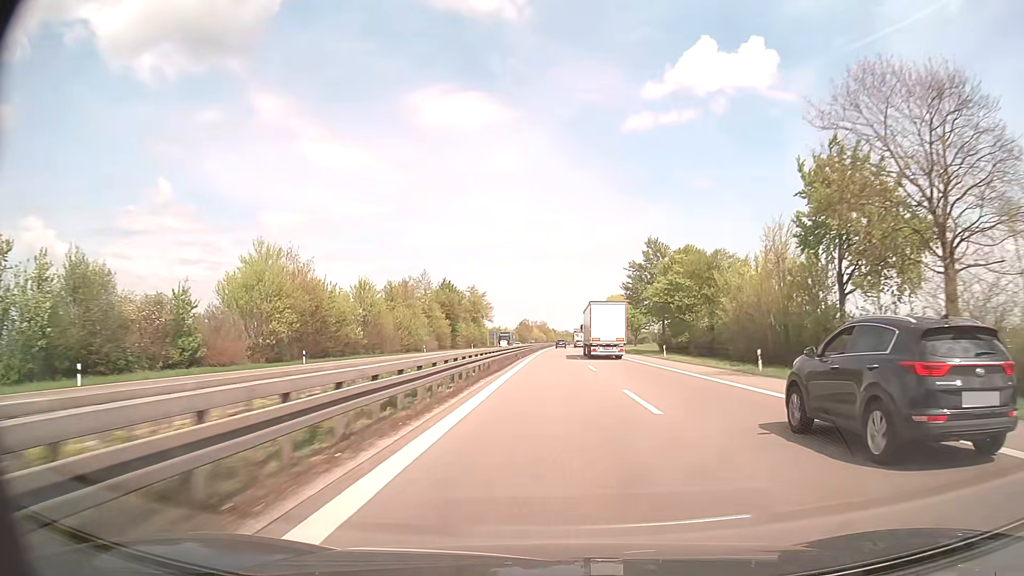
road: trunk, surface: asphalt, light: Day
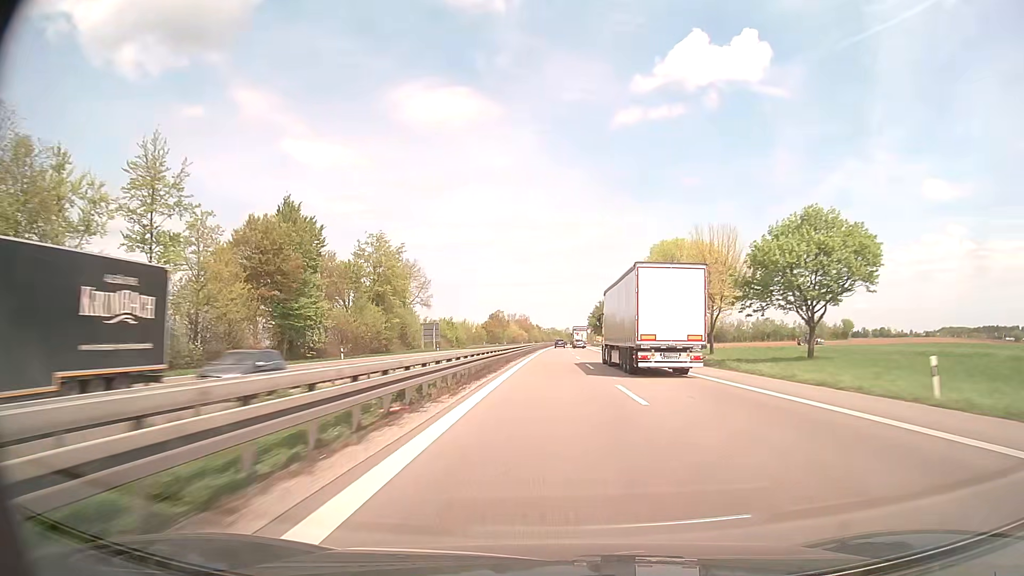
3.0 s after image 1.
(+1.0, +89.4) m; +1°
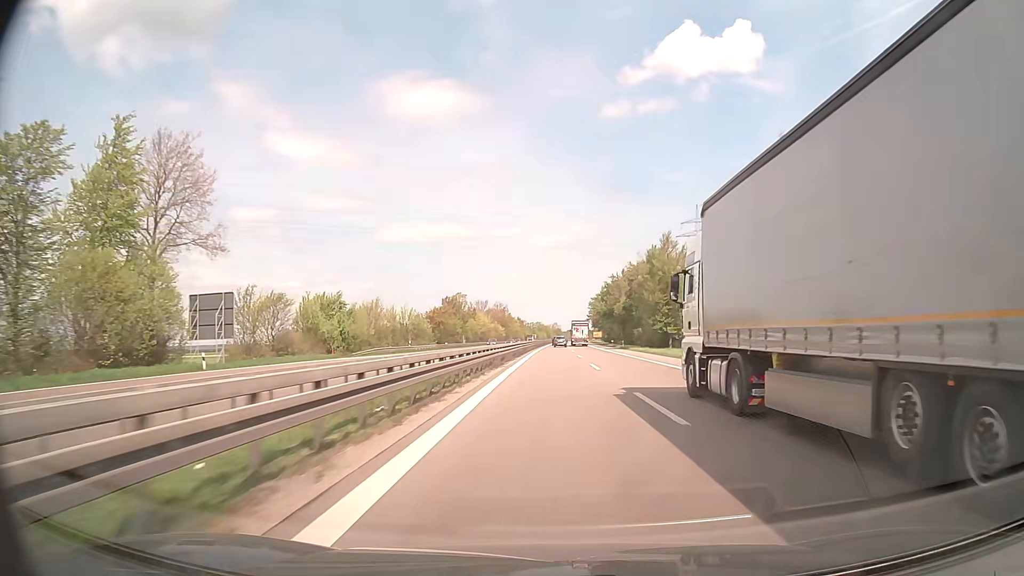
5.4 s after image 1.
(+0.6, +76.4) m; +1°
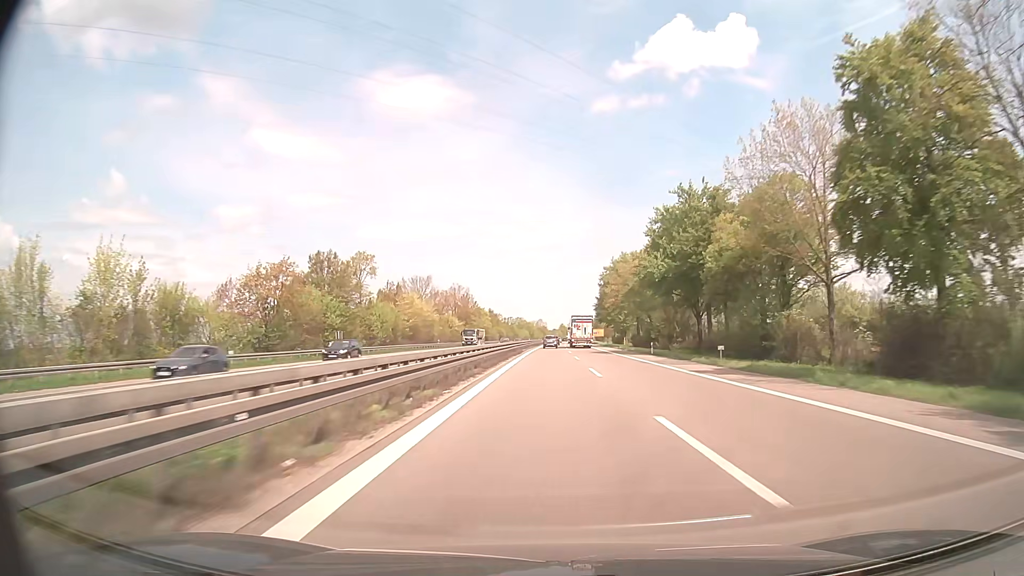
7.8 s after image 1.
(+0.8, +77.3) m; +1°
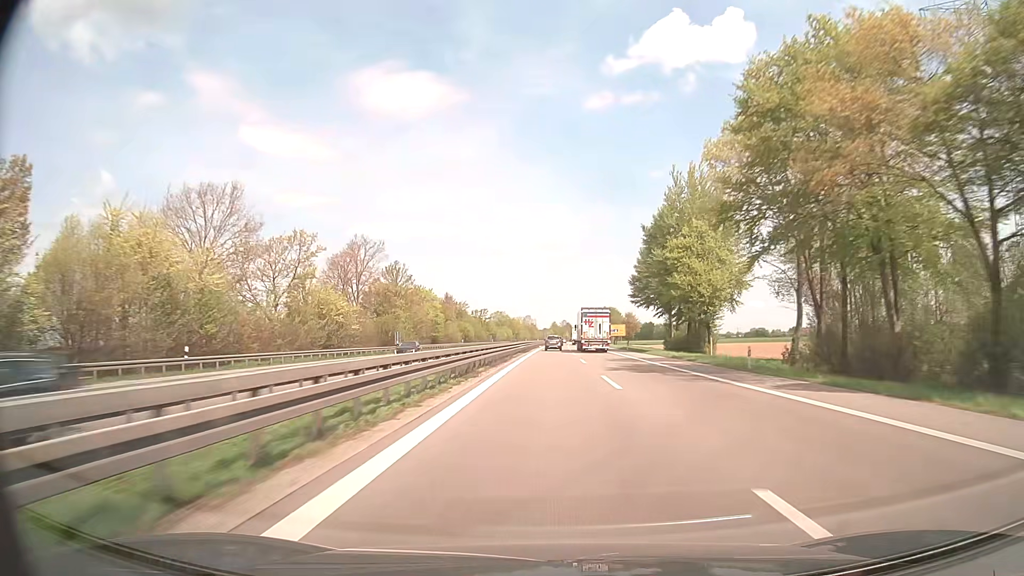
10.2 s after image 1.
(+0.6, +78.0) m; +1°
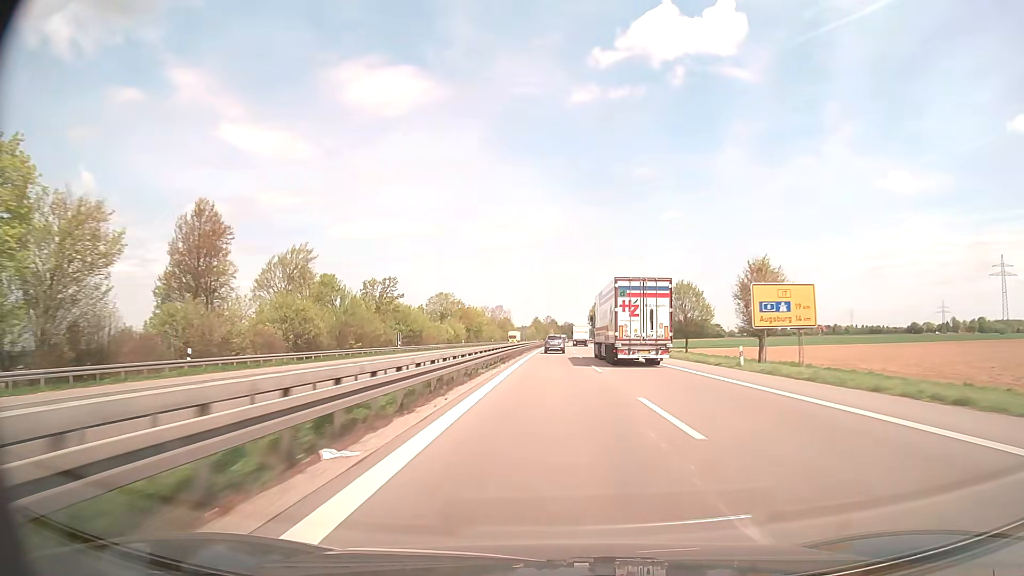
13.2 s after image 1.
(+1.3, +99.5) m; +2°
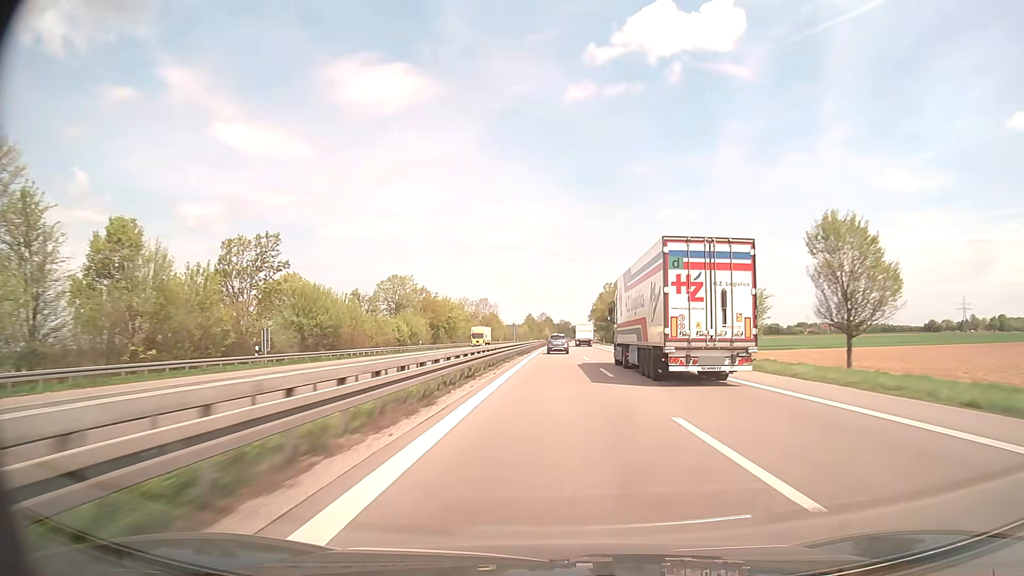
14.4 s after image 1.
(+0.2, +39.9) m; +1°
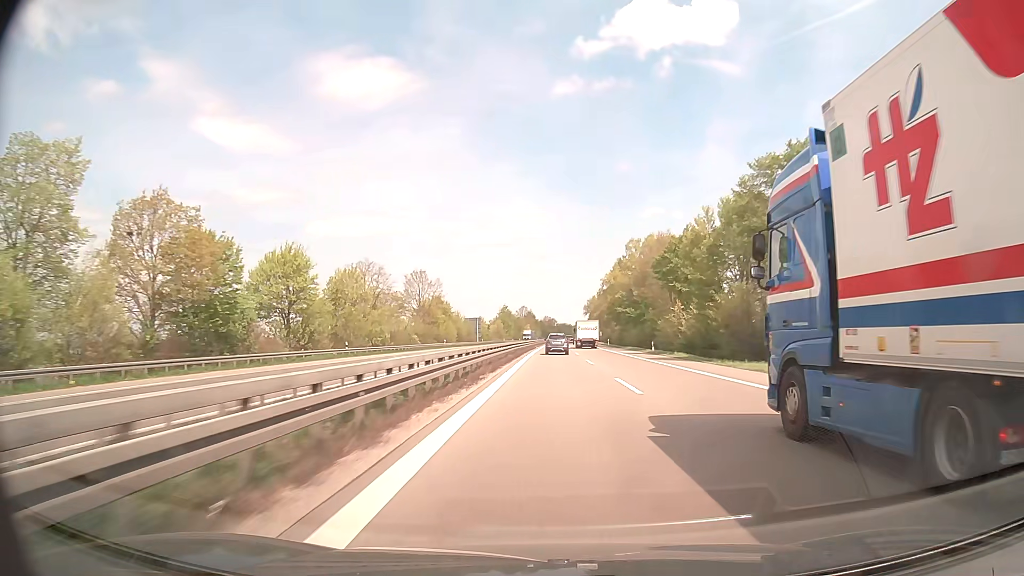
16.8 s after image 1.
(+0.8, +79.3) m; +1°
(0, +10) (0, +20) (0, +30) (0, +40) (0, +50) (0, +60) (+1, +70) (+1, +80) (+1, +90) (+1, +100) m
